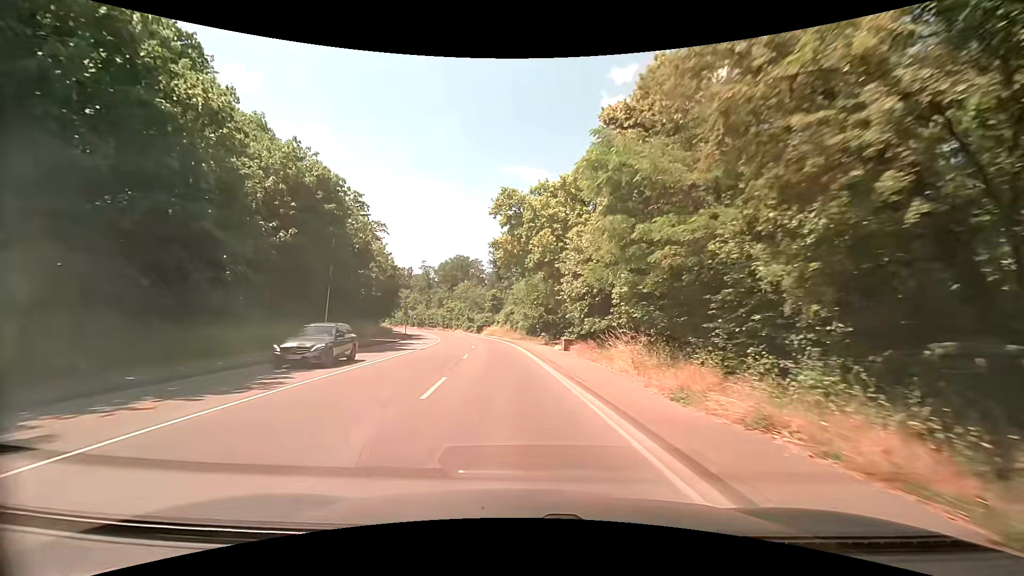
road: secondary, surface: asphalt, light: Day
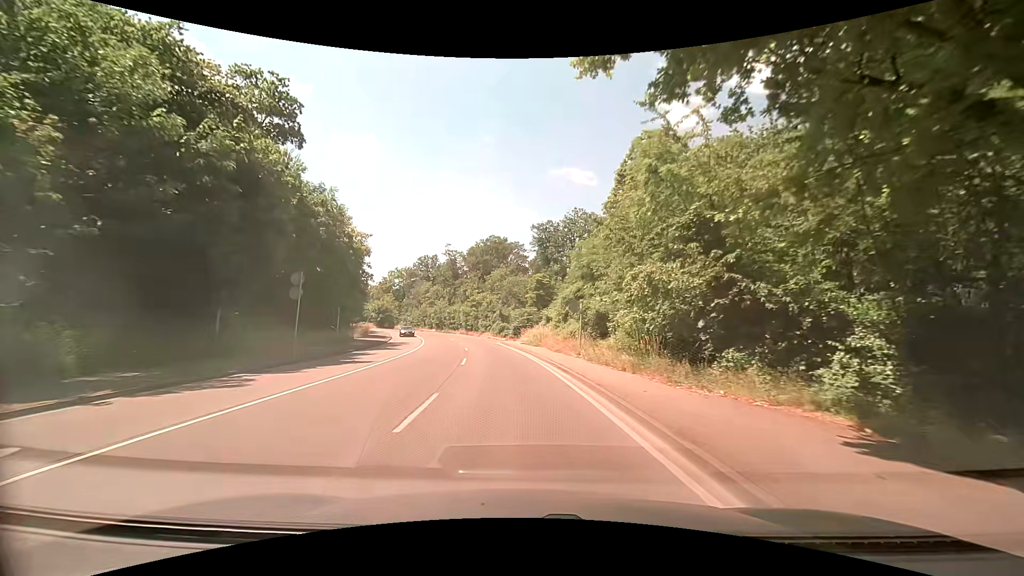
(-2.2, +39.2) m; -5°
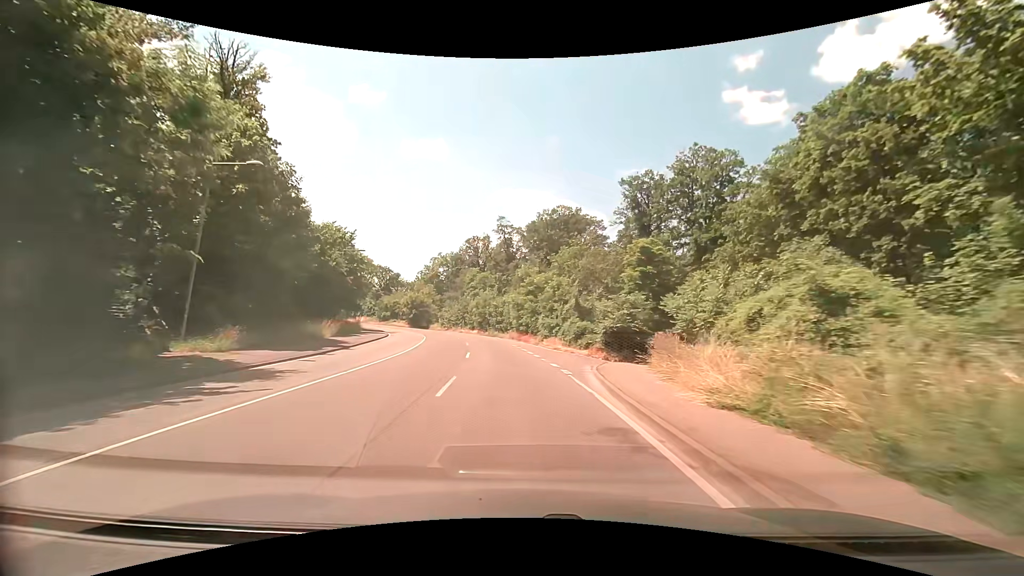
(-2.0, +33.2) m; -7°
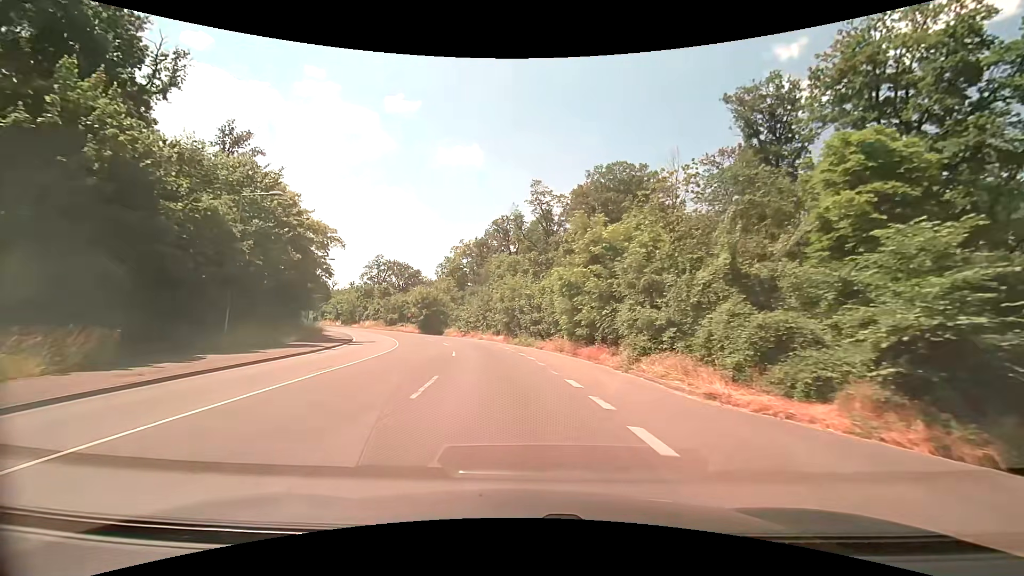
(-0.8, +24.9) m; -4°
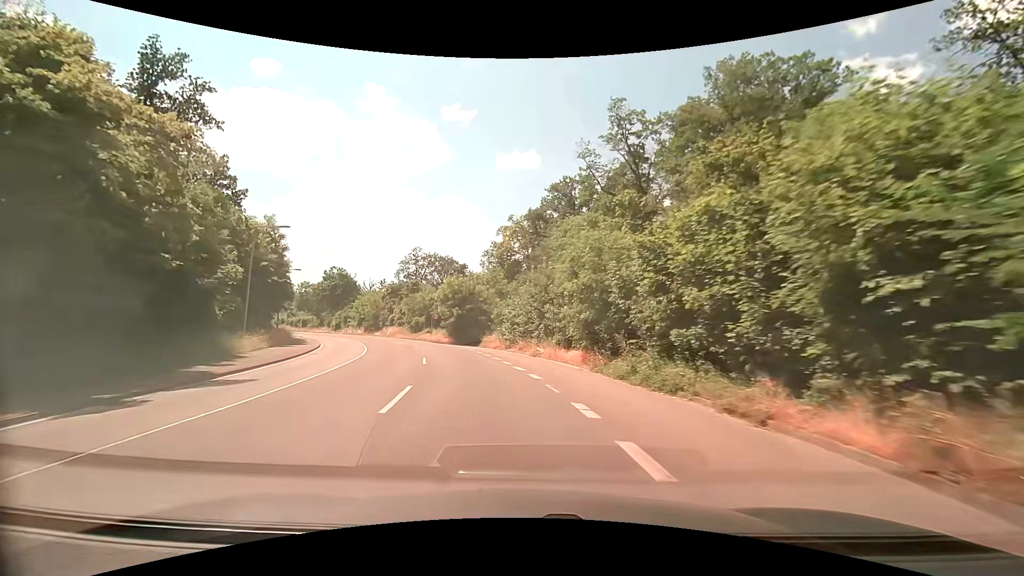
(-1.6, +25.0) m; -8°
(0, +10) (-2, +20) (-4, +30) (-7, +39) (-11, +48) (-15, +57) (-20, +66) (-25, +75) (-31, +82) (-38, +90) m
